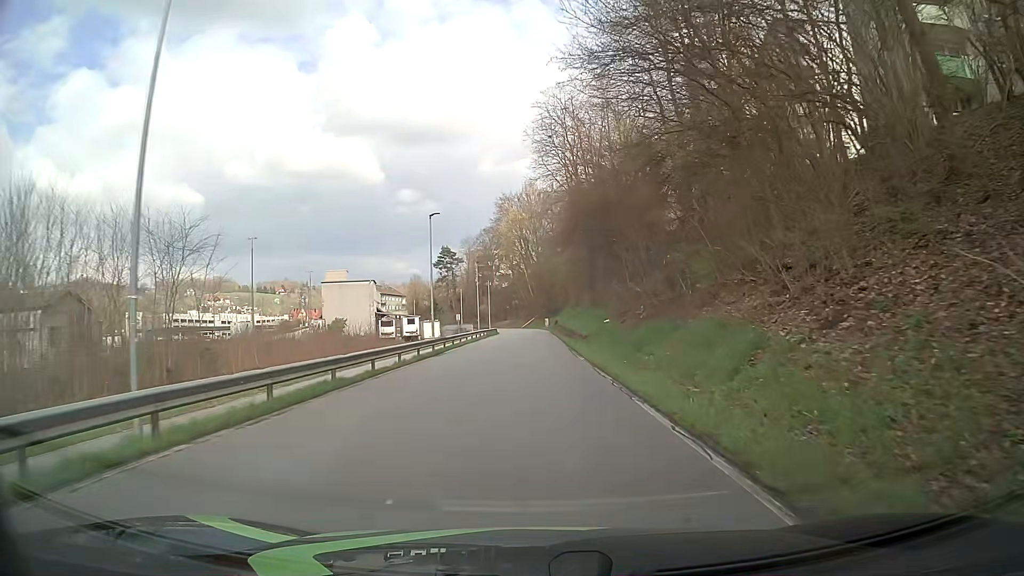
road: residential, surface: asphalt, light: Day
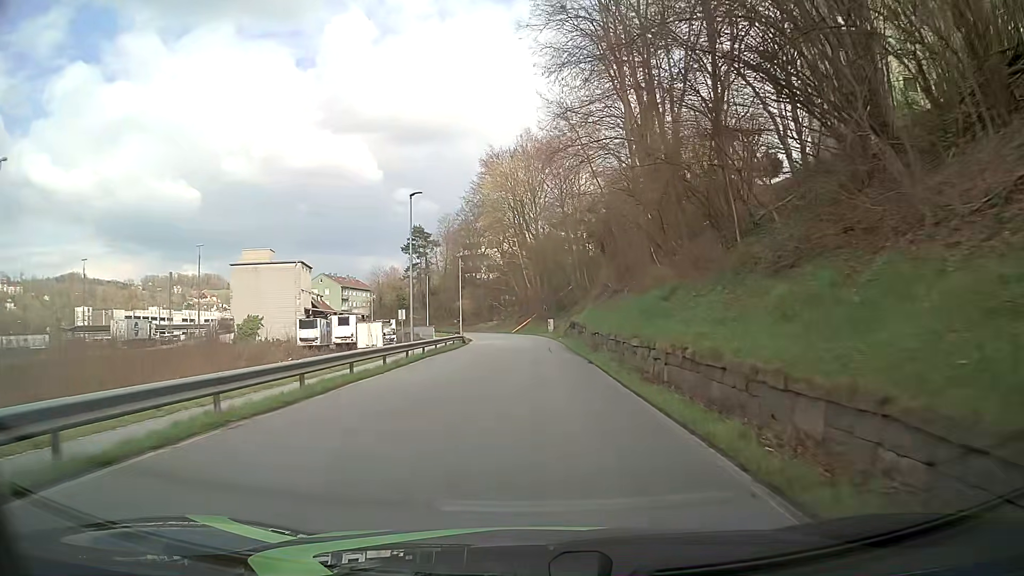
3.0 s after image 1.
(+0.2, +38.3) m; +1°
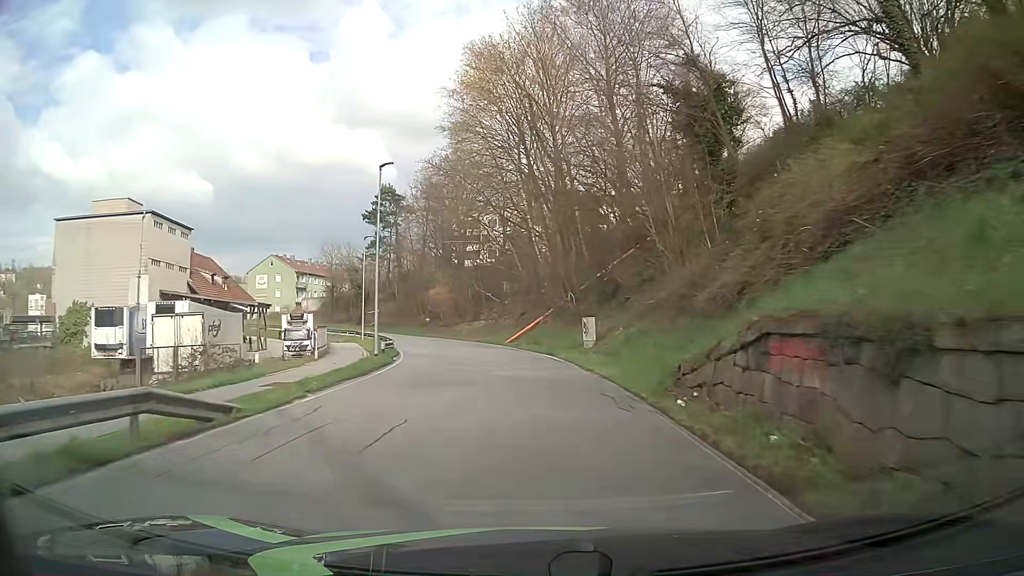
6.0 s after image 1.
(-0.1, +38.7) m; -1°
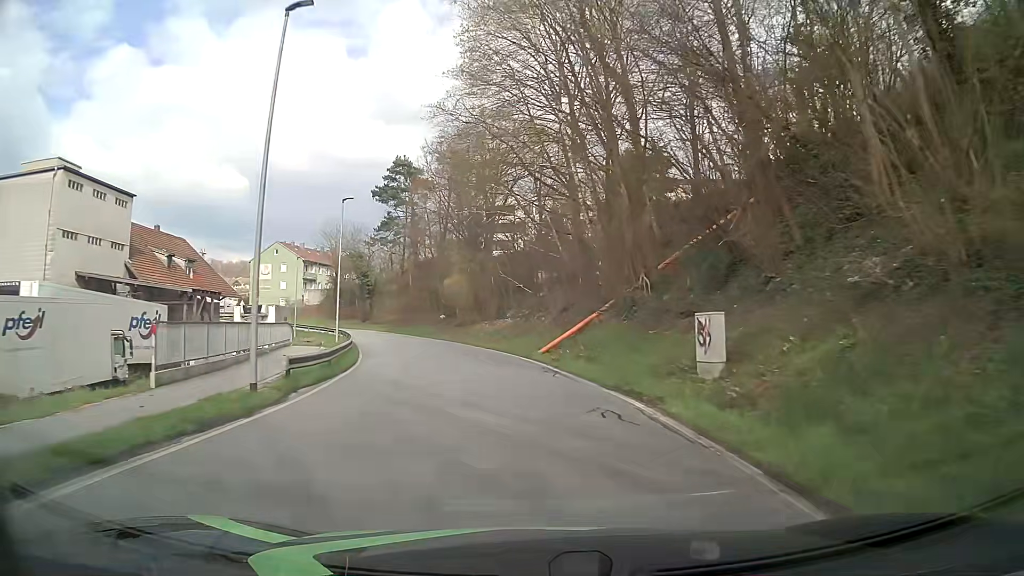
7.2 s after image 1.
(-0.3, +15.5) m; -4°
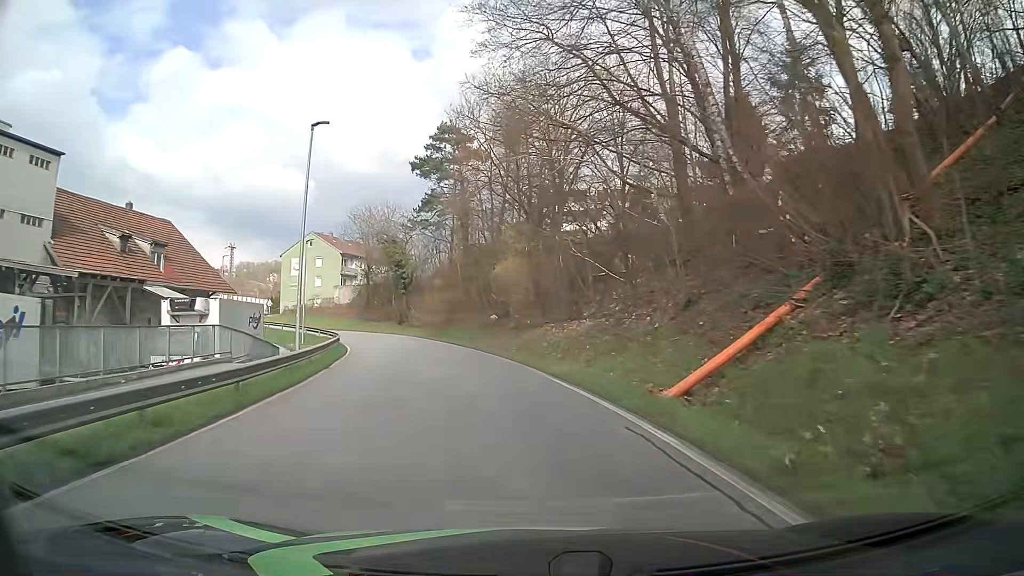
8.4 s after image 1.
(-0.5, +15.4) m; -5°
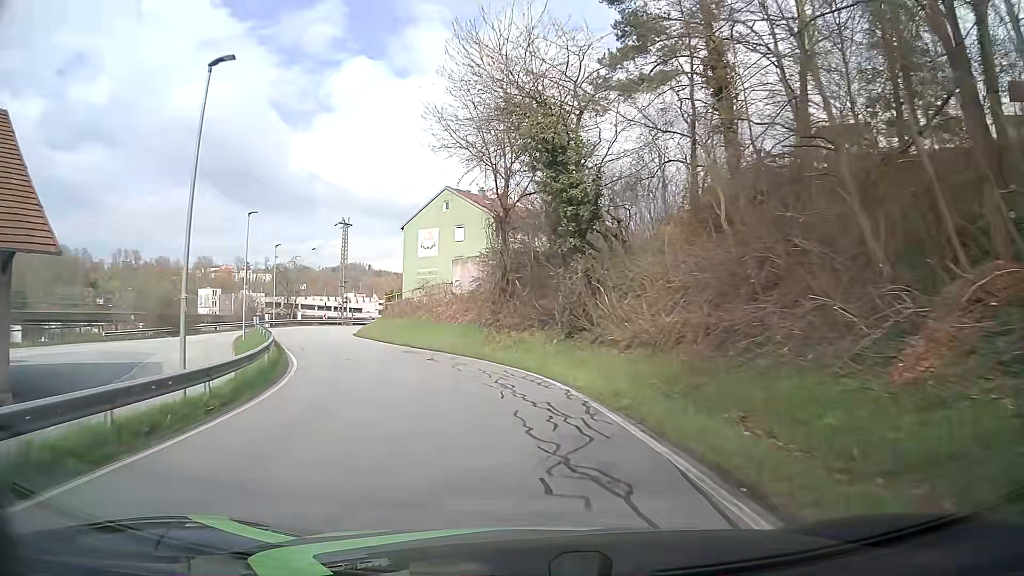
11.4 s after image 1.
(-5.6, +37.2) m; -18°
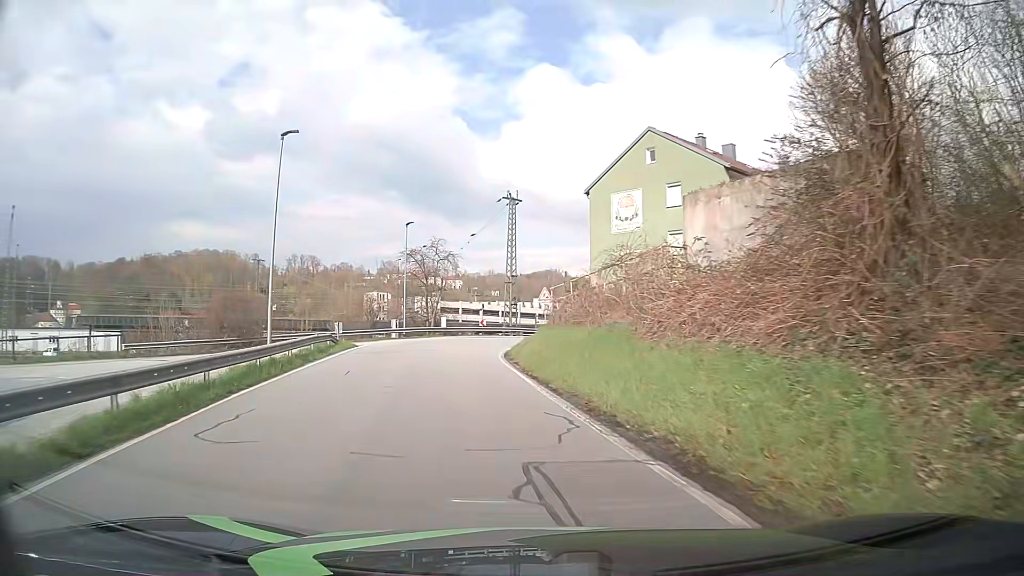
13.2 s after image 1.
(-3.1, +20.6) m; -17°
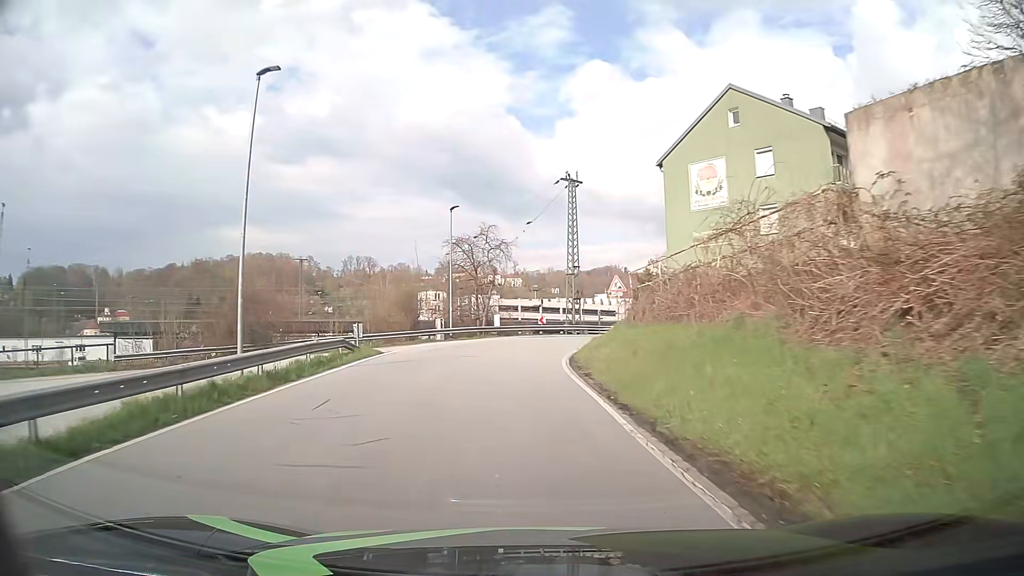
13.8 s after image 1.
(-0.3, +6.6) m; -5°
(0, +10) (-1, +20) (0, +30) (+3, +39) (+10, +47) (+18, +53) (+26, +59) (+34, +64) (+43, +70) (+51, +75) m
